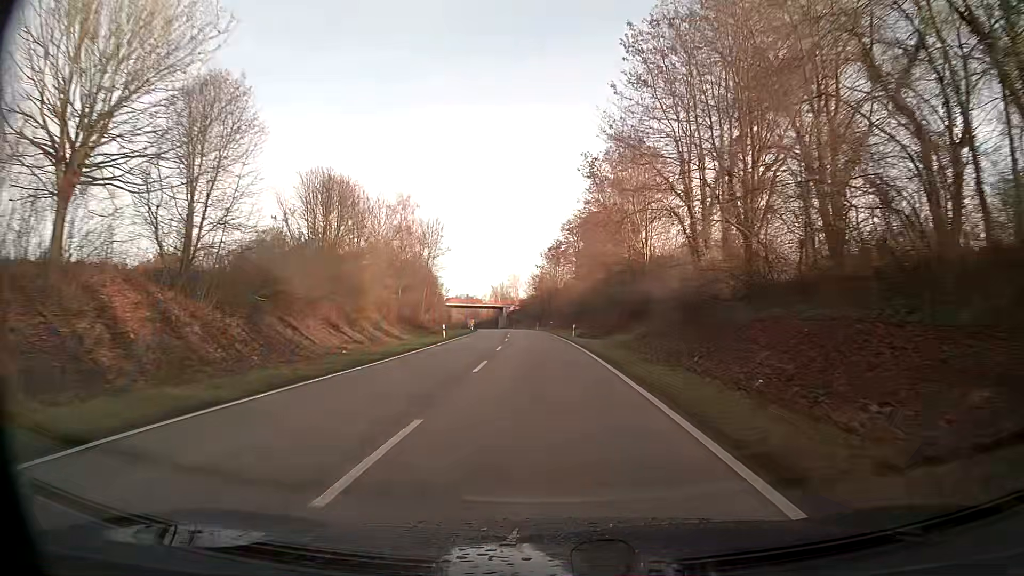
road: primary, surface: asphalt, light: Day
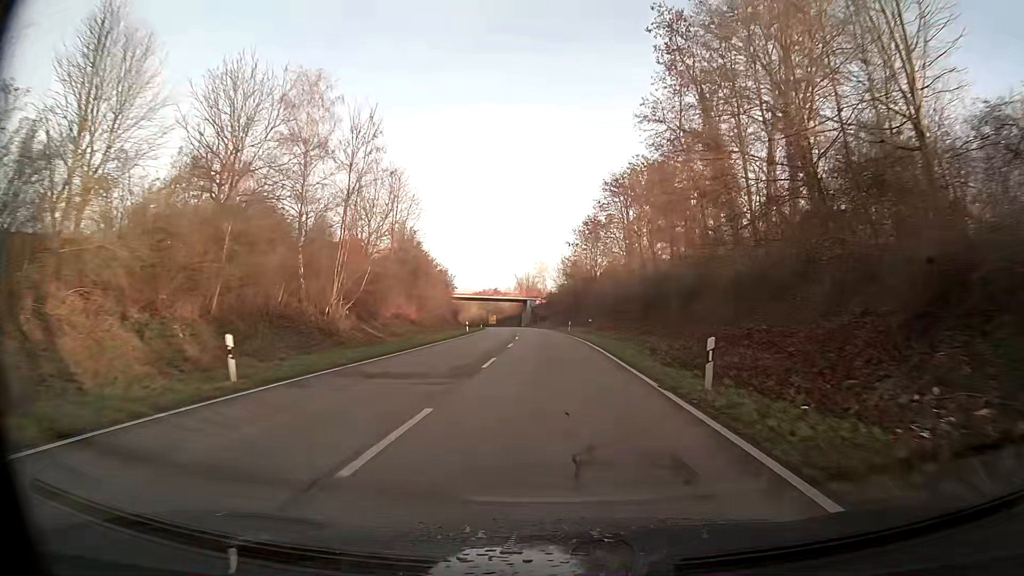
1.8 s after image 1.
(-0.8, +35.5) m; -2°
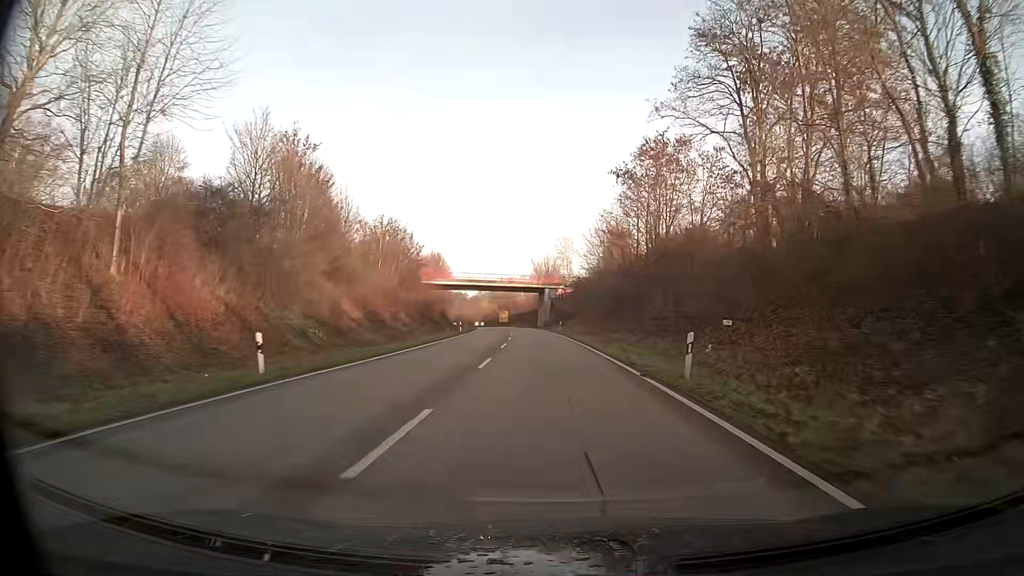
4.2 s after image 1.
(-0.9, +48.3) m; -2°
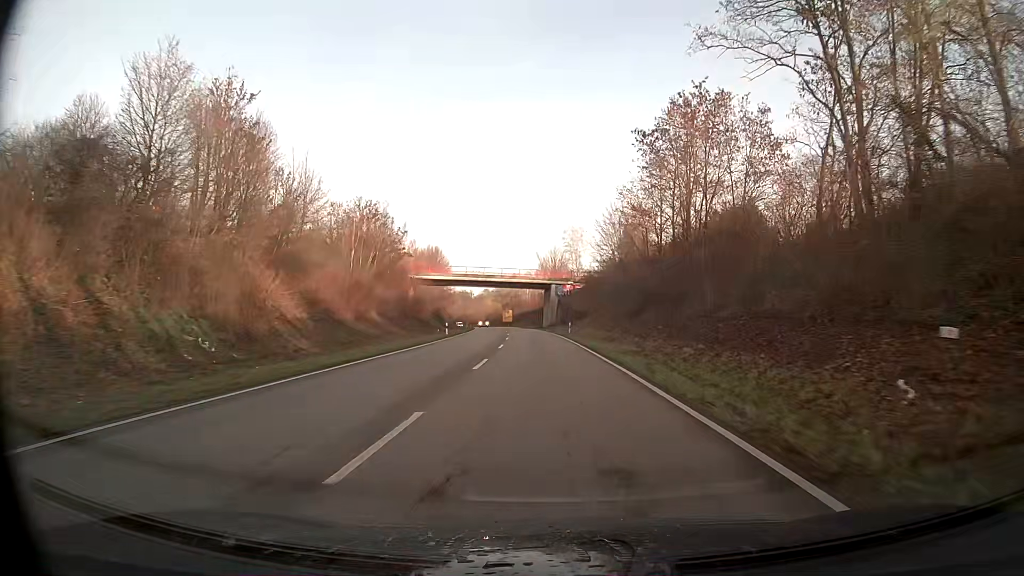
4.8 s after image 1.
(-0.1, +12.2) m; -1°
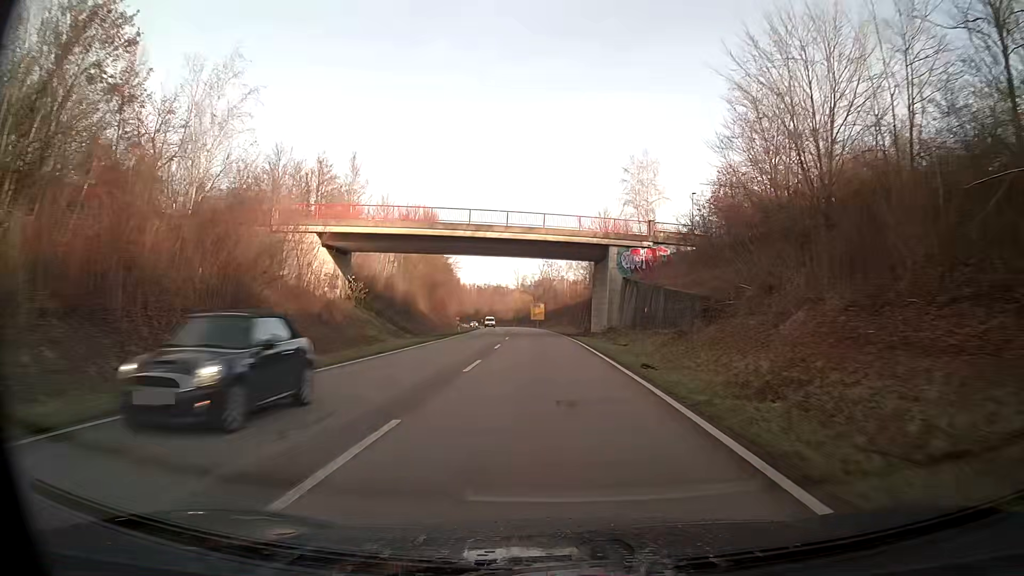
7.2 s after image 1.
(-1.5, +49.2) m; -4°
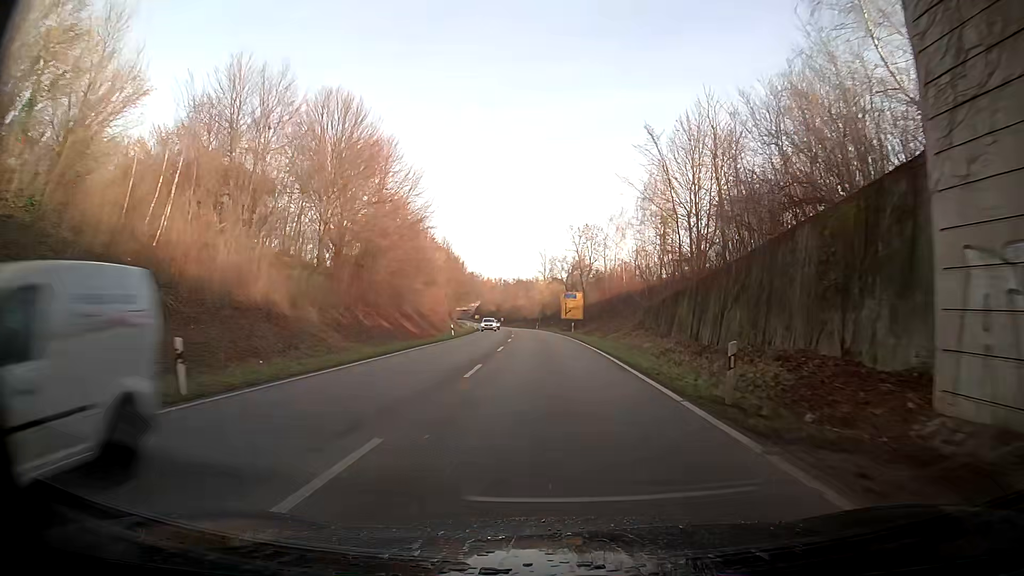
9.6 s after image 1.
(-1.7, +49.5) m; -6°
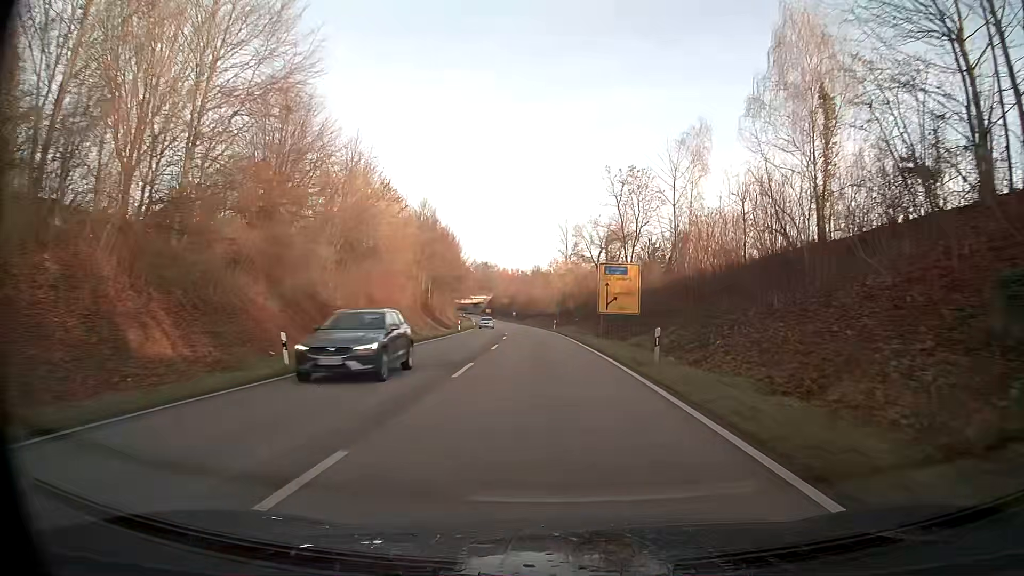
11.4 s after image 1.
(+0.7, +37.1) m; +1°
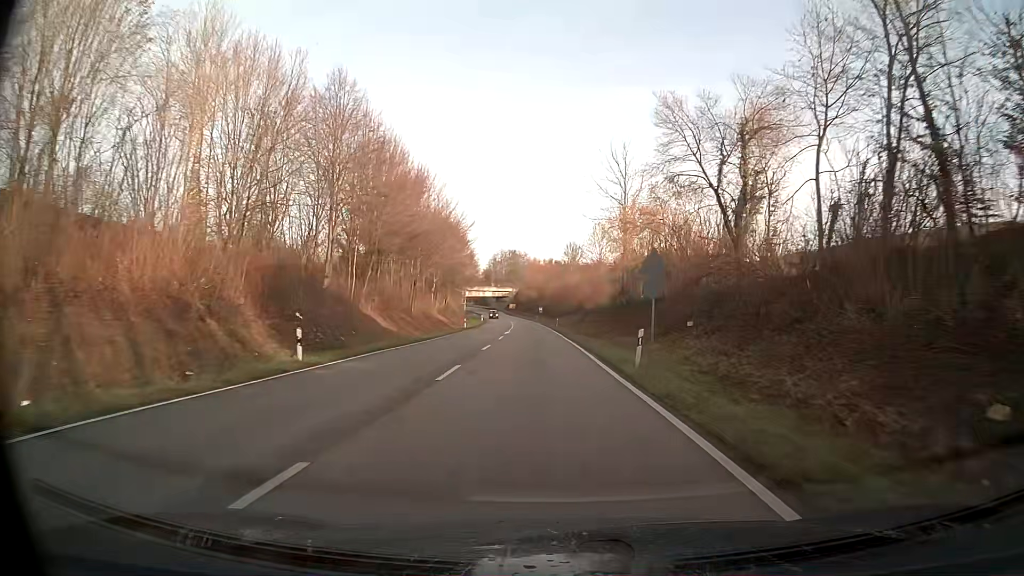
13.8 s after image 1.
(-1.3, +48.8) m; -3°
